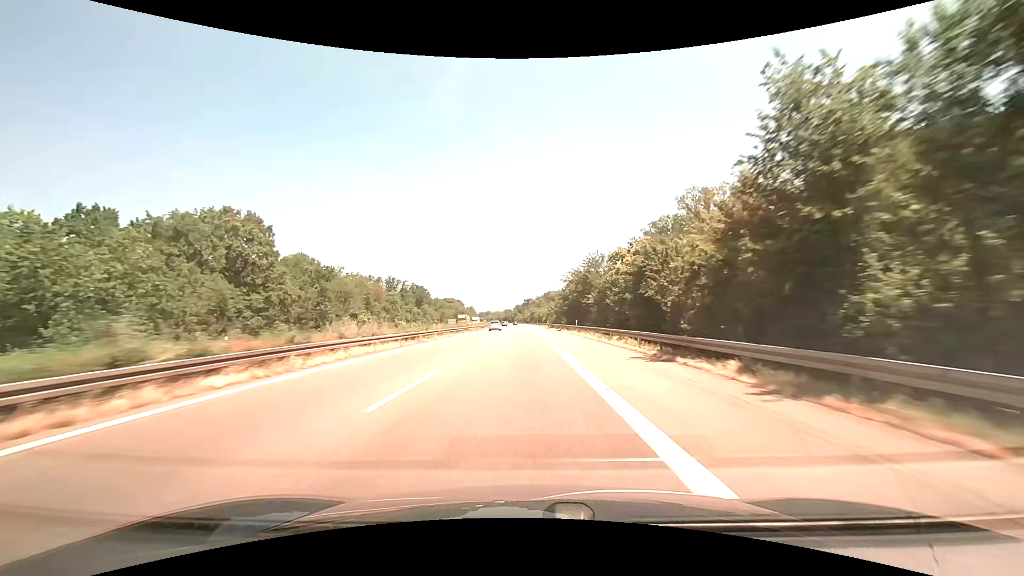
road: motorway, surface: asphalt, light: Day
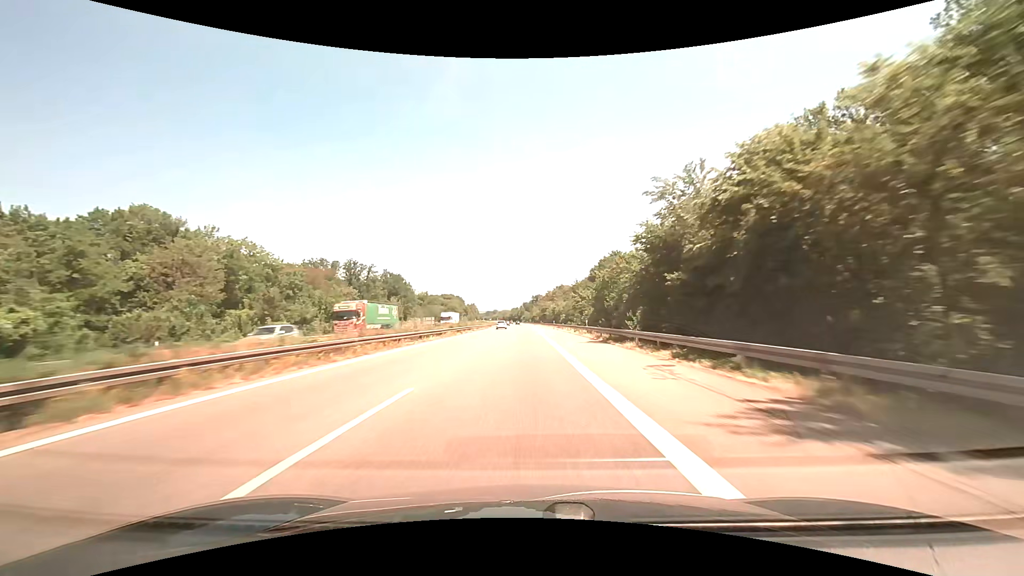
(-0.4, +59.6) m; -1°
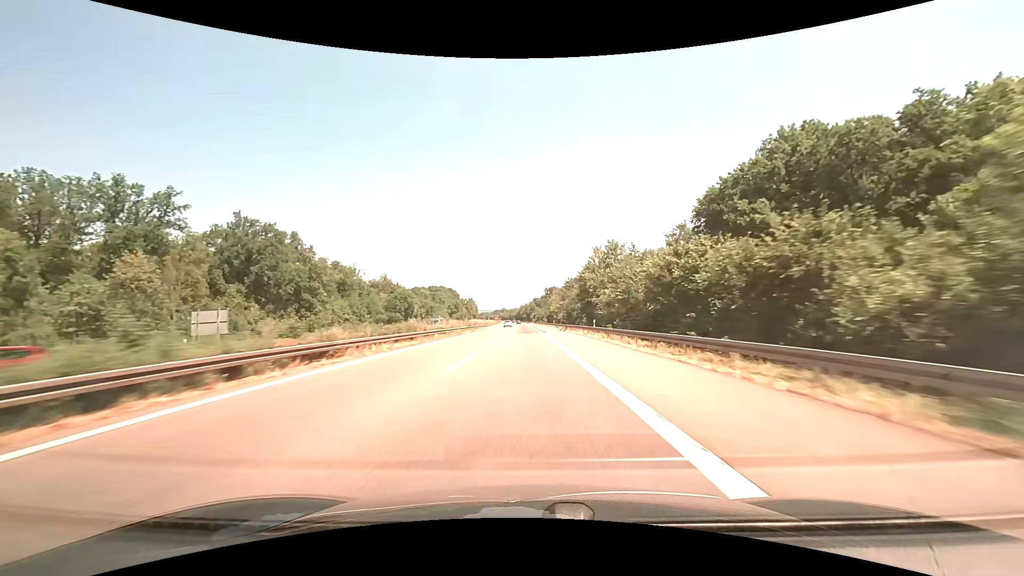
(-1.2, +98.6) m; -1°
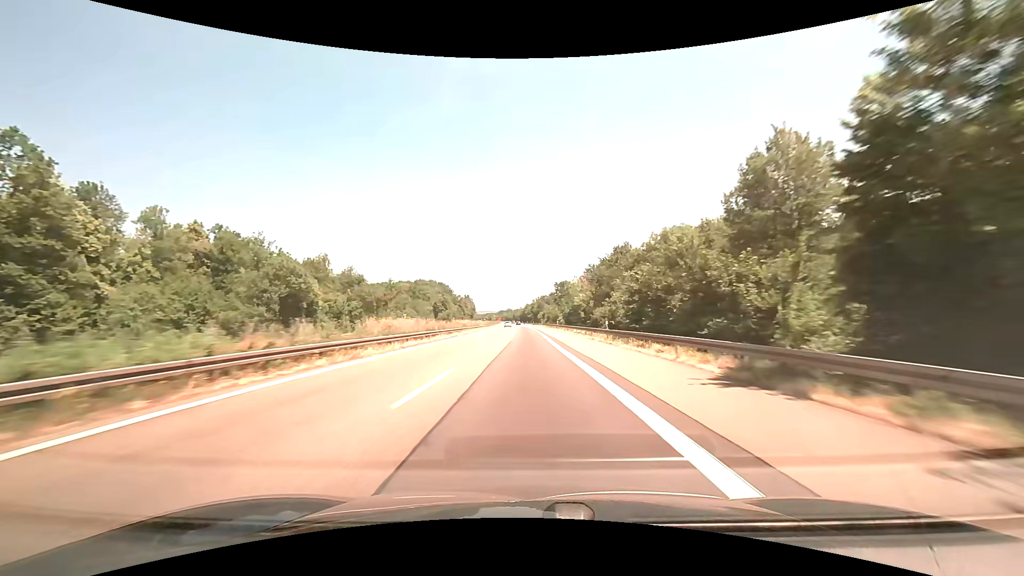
(-0.3, +59.0) m; -1°
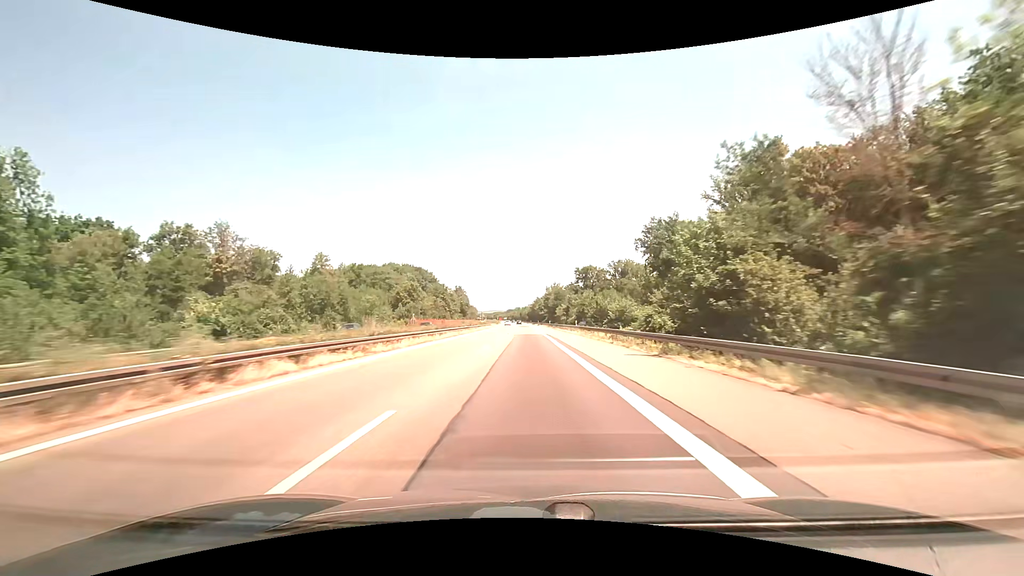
(-0.7, +78.5) m; -1°
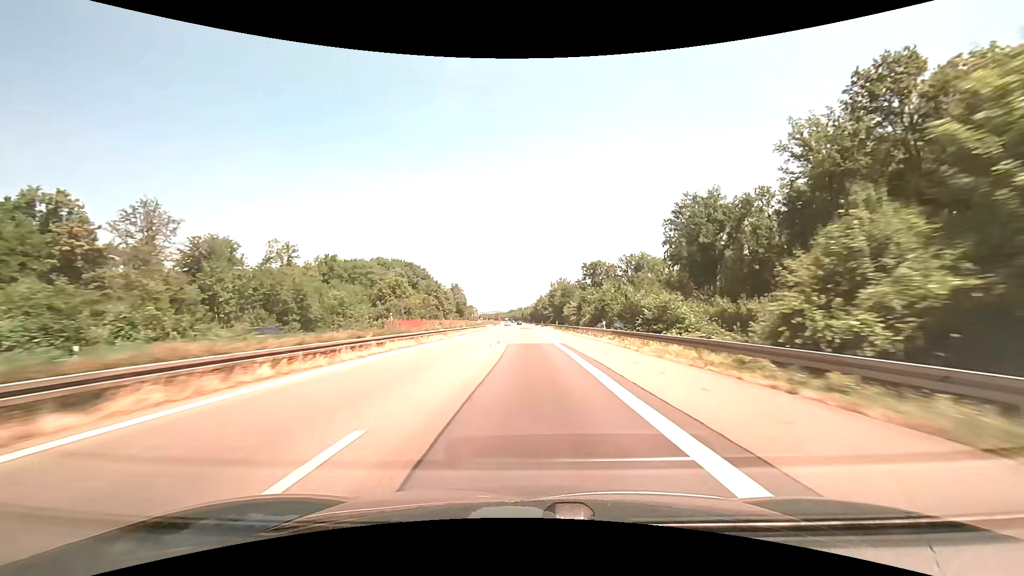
(0.0, +19.6) m; 0°
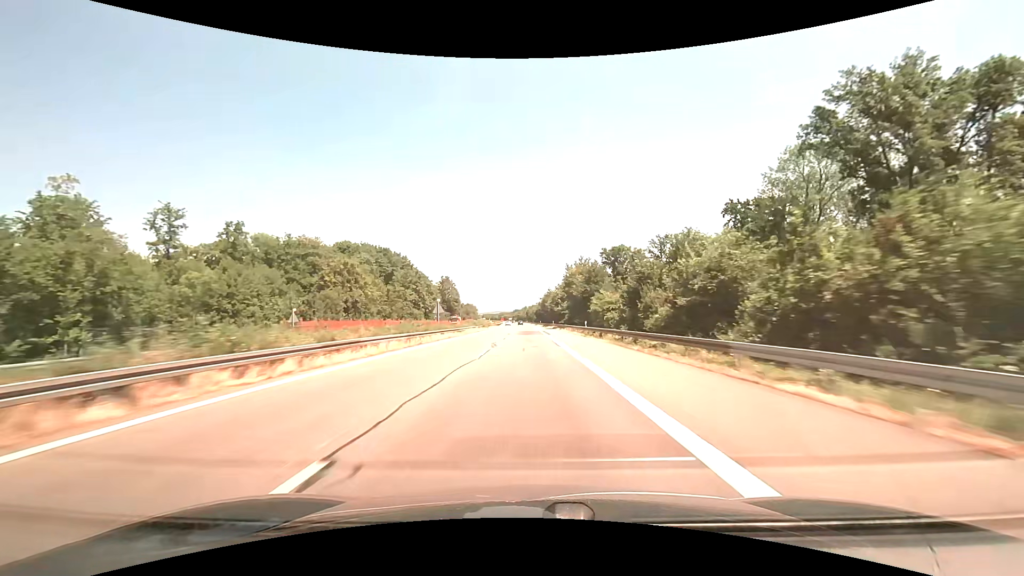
(-0.2, +39.1) m; -1°
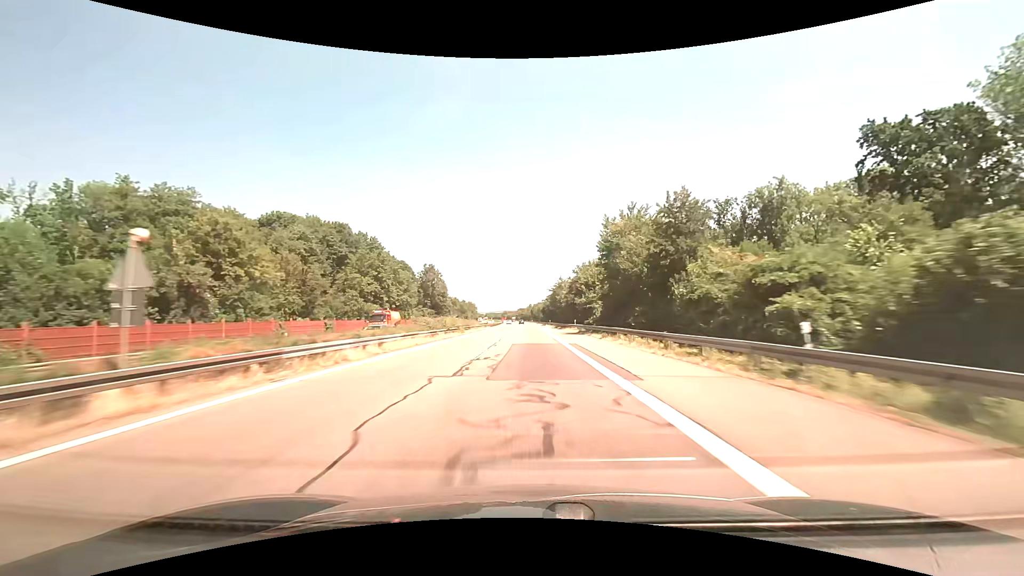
(-0.2, +39.0) m; -1°
(0, +10) (0, +20) (0, +30) (0, +40) (0, +50) (0, +60) (-1, +70) (-1, +80) (-1, +90) (-1, +100) m
